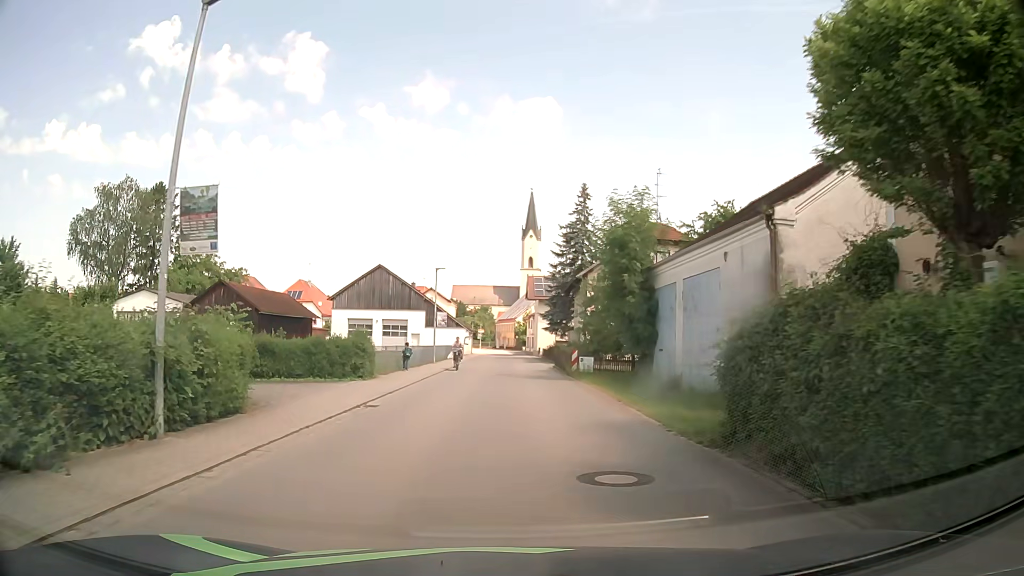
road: secondary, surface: asphalt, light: Day
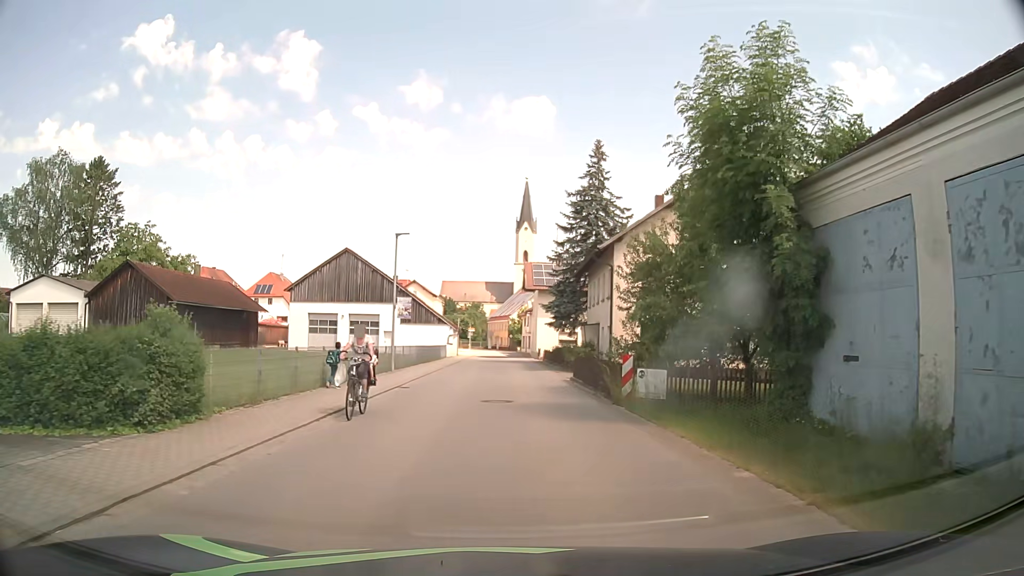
(-0.1, +13.5) m; 0°
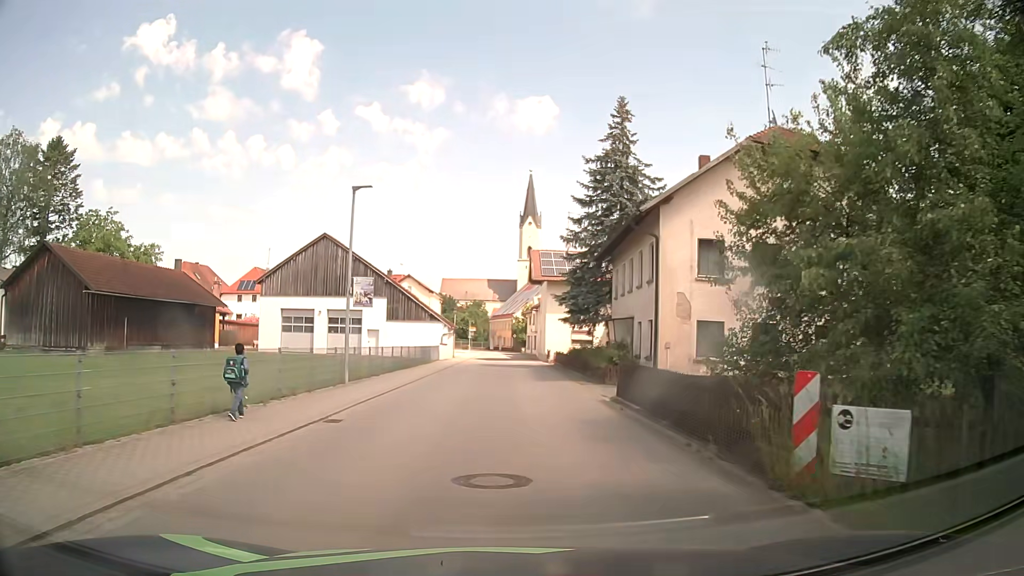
(0.0, +9.0) m; 0°
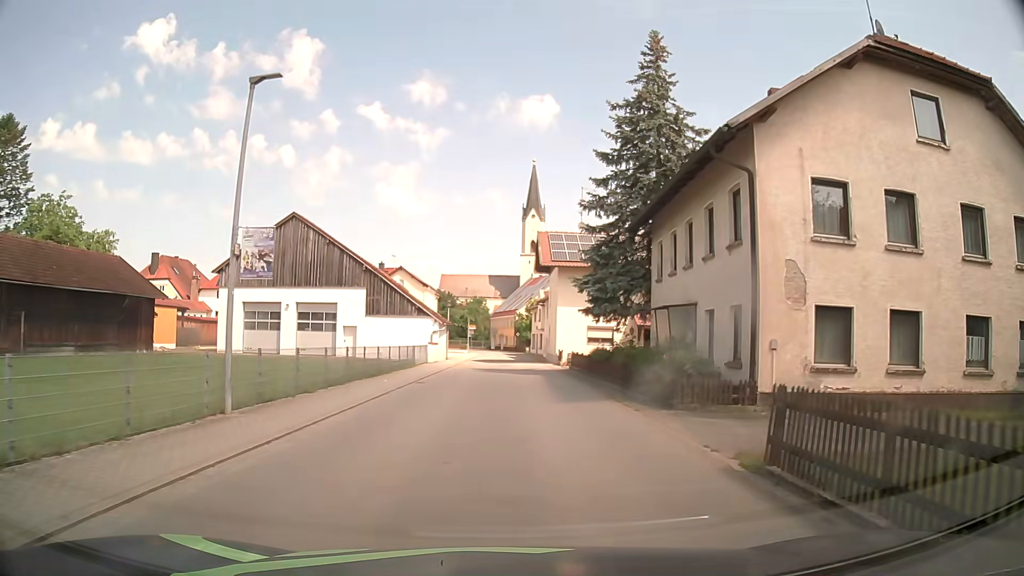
(0.0, +9.0) m; 0°
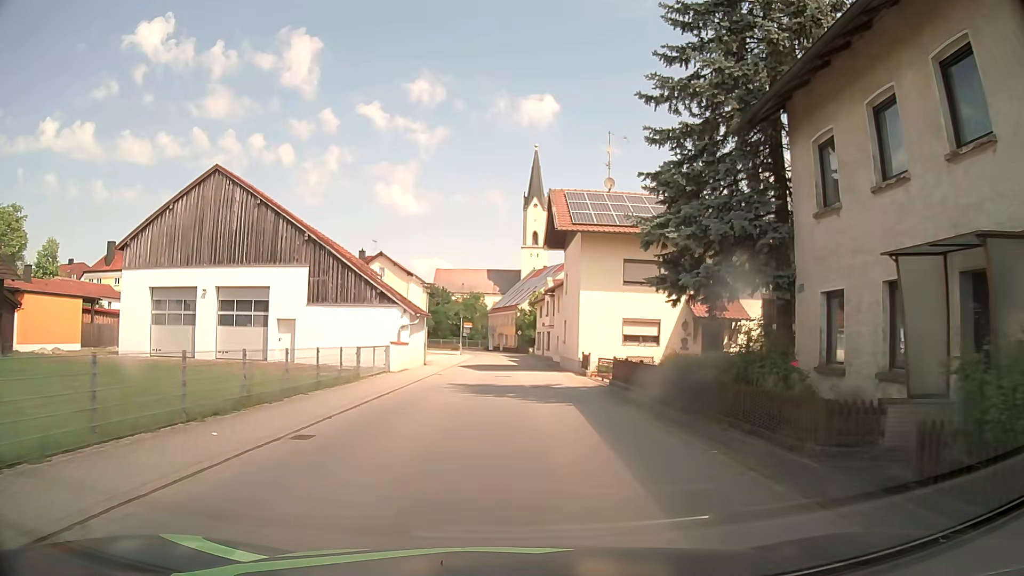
(-0.1, +13.5) m; -1°
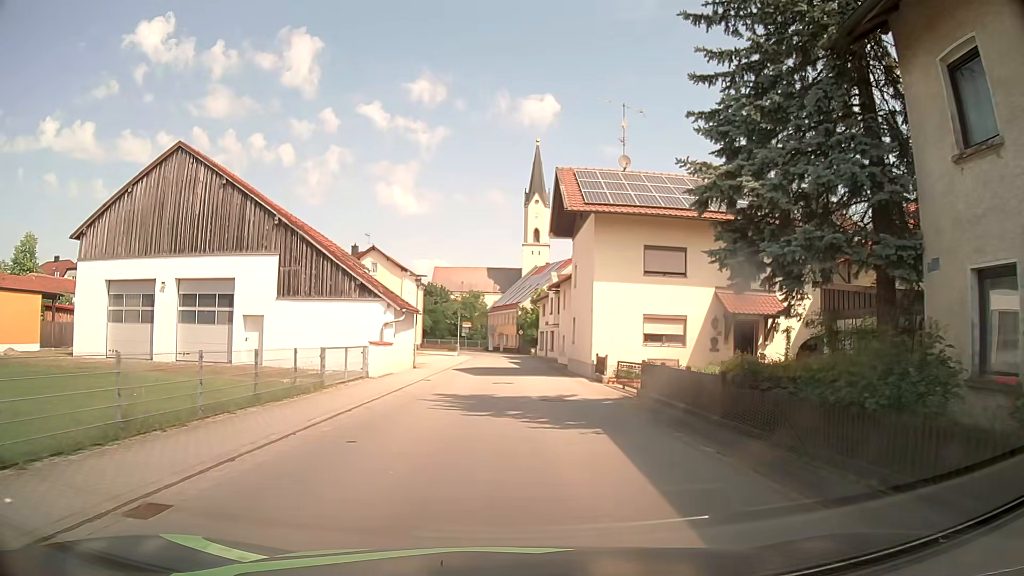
(0.0, +4.5) m; 0°
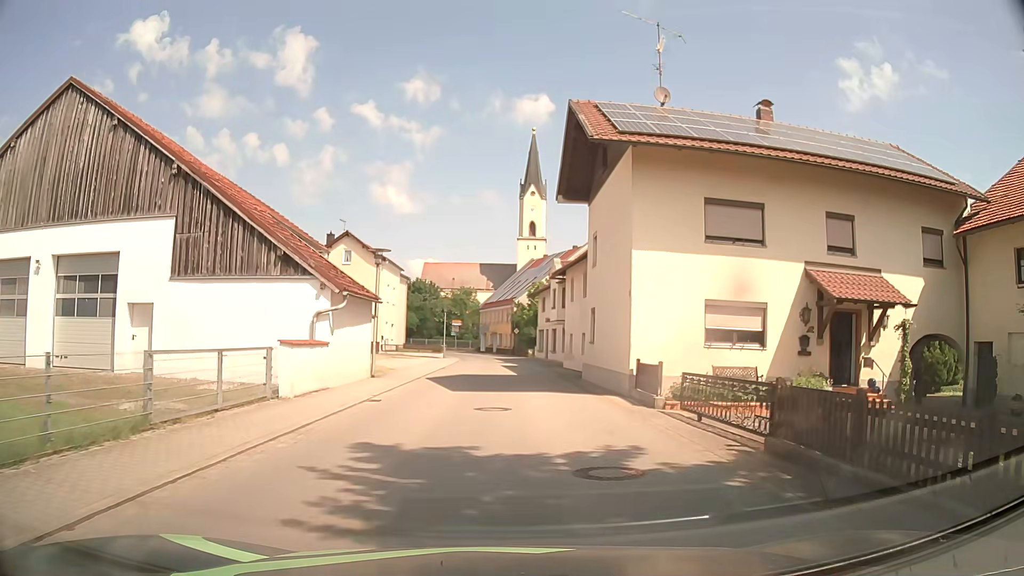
(0.0, +9.0) m; -1°
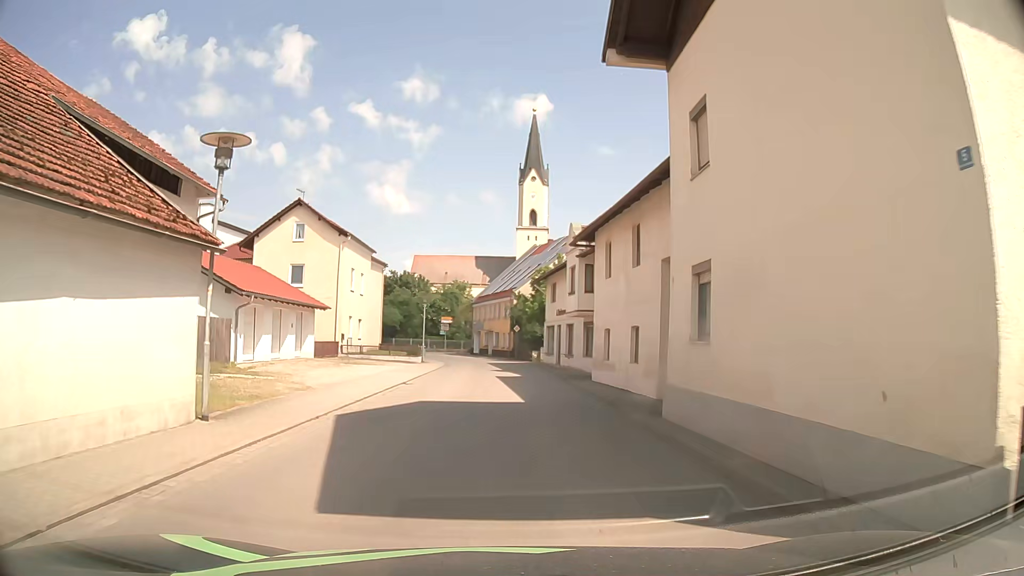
(+0.3, +13.5) m; +1°
